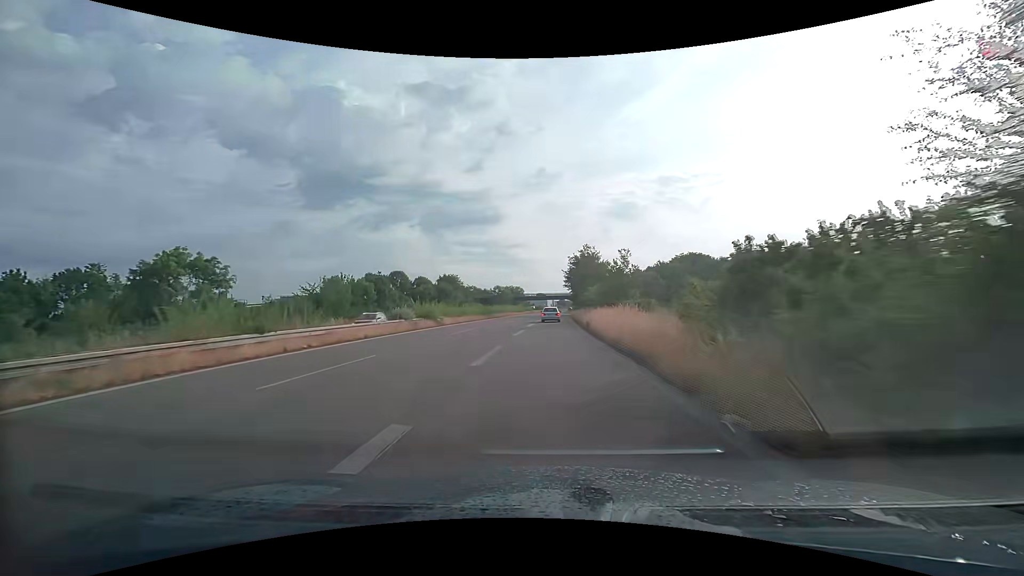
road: trunk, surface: asphalt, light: Day
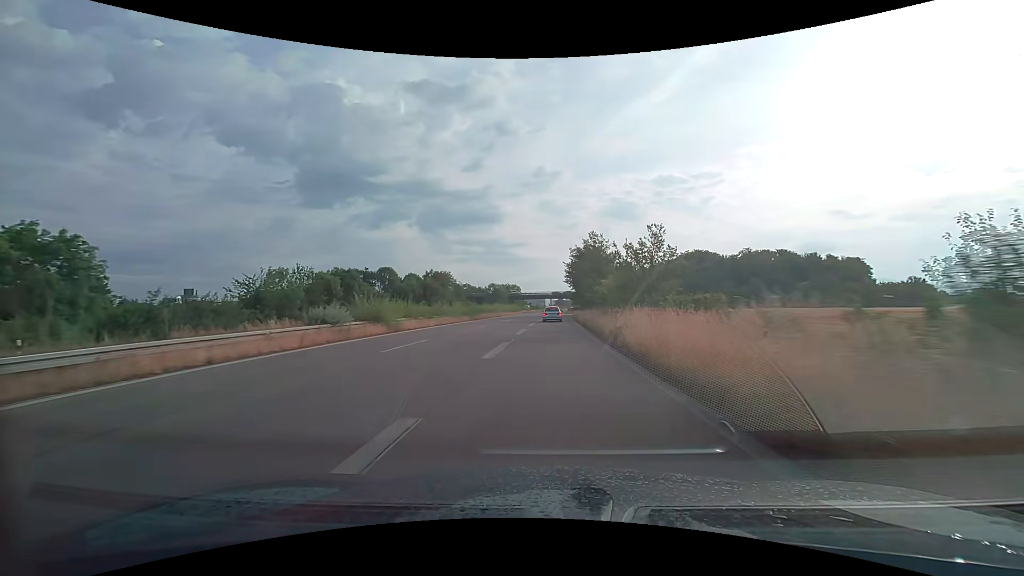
(0.0, +11.7) m; 0°
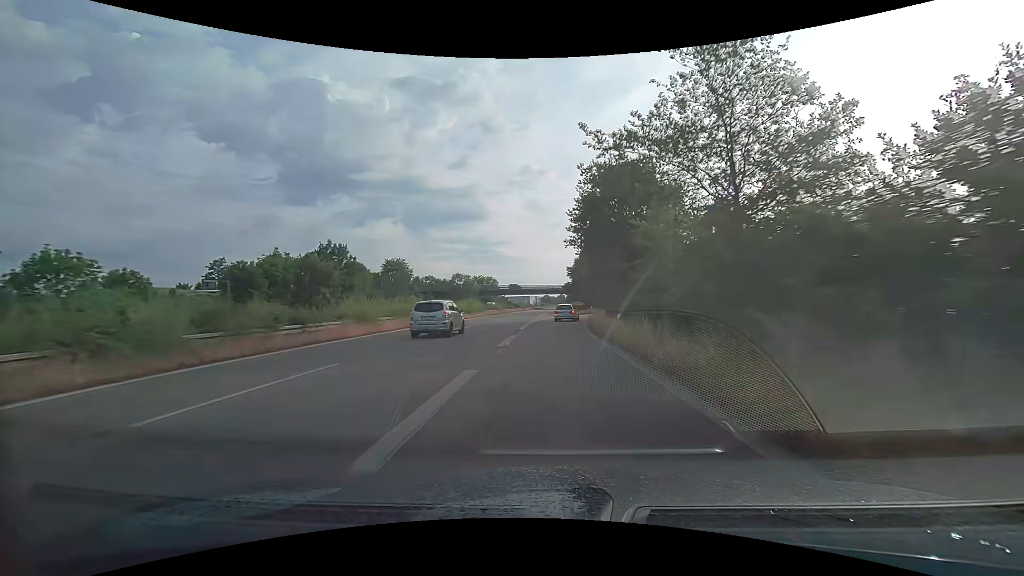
(+0.5, +44.8) m; +1°
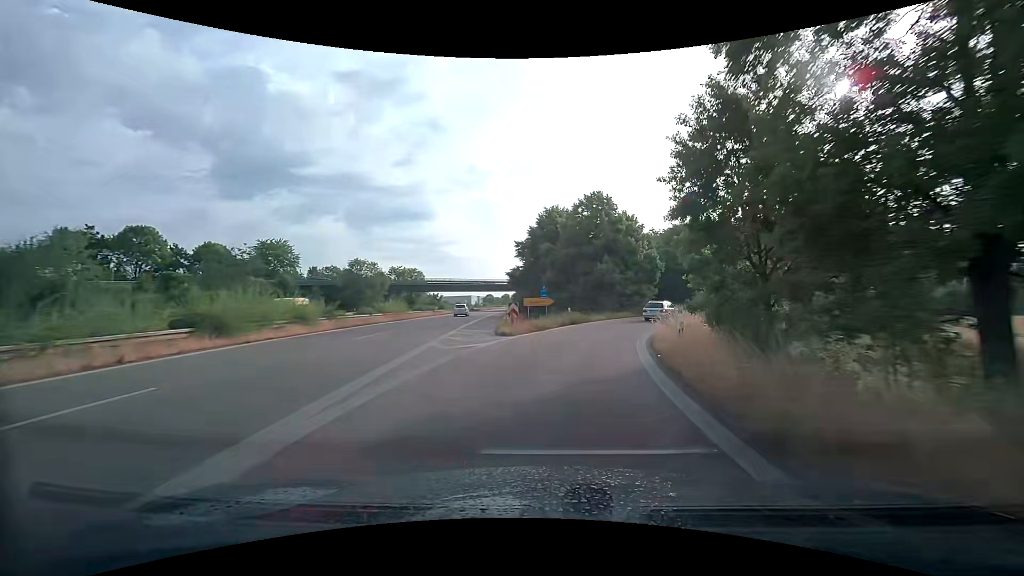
(+0.9, +38.9) m; +5°
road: trunk_link
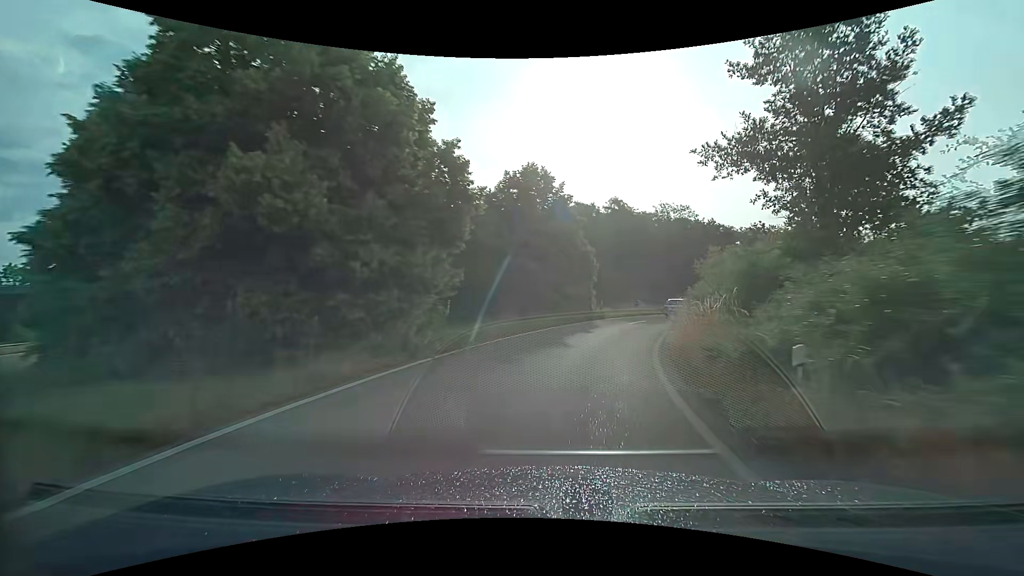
(+6.3, +33.4) m; +24°
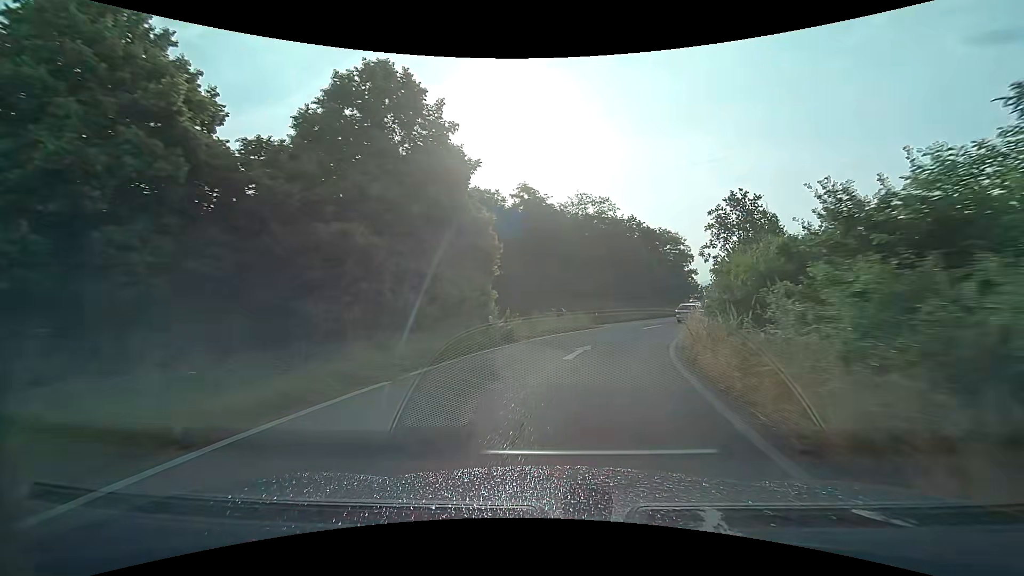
(+1.5, +16.4) m; +9°
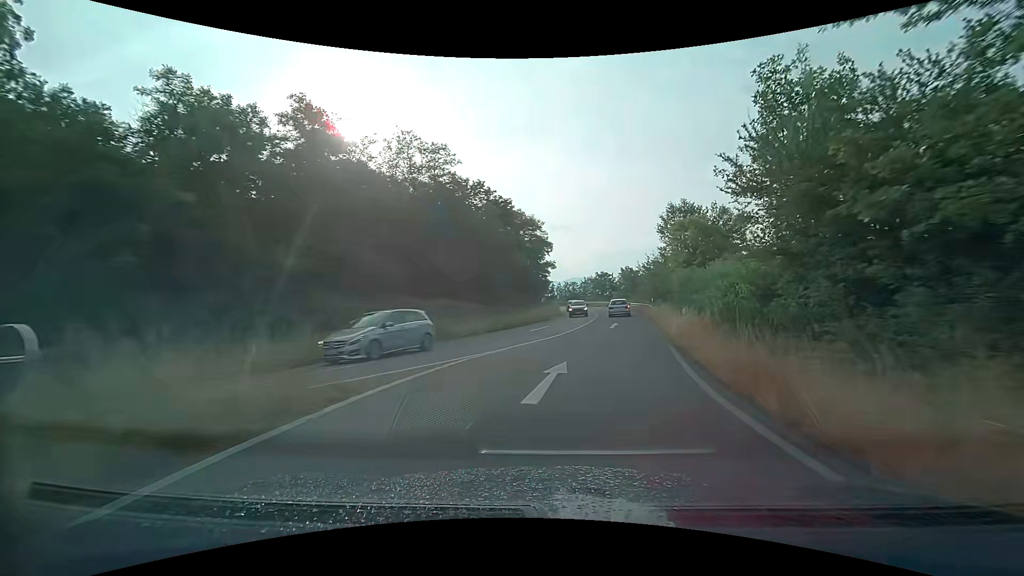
(+4.0, +24.2) m; +19°
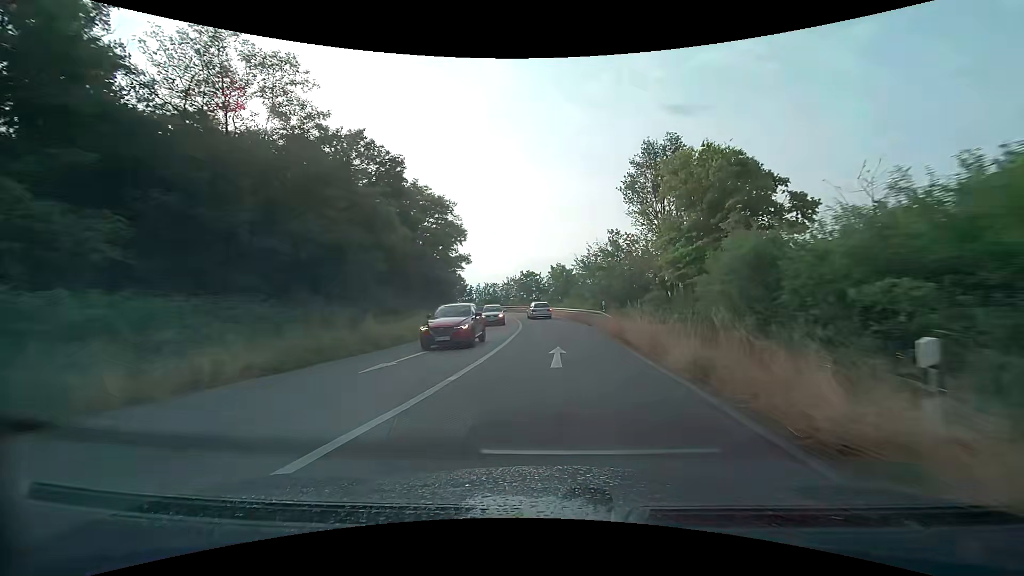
(+1.4, +16.0) m; +9°
